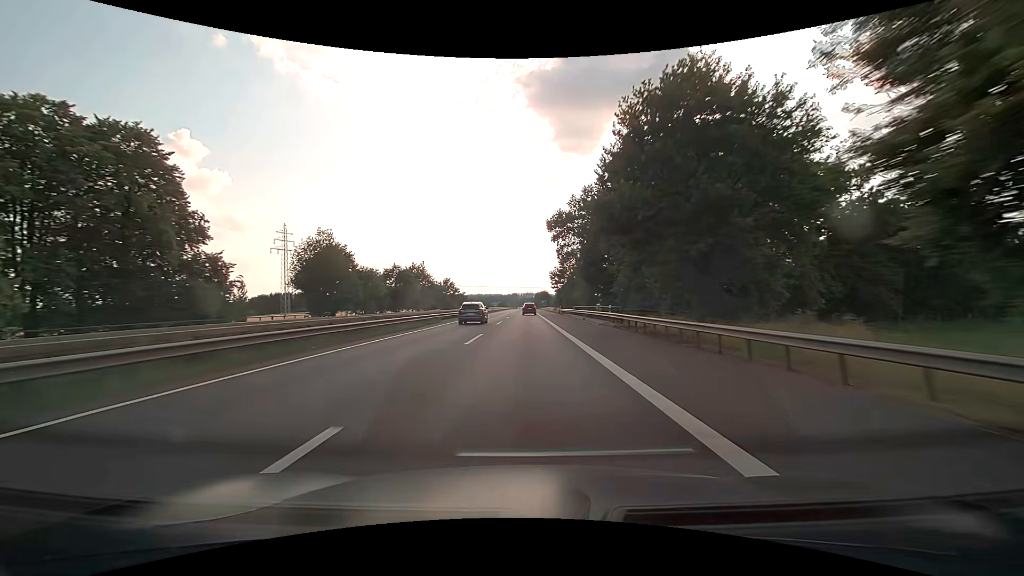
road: motorway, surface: asphalt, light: Day
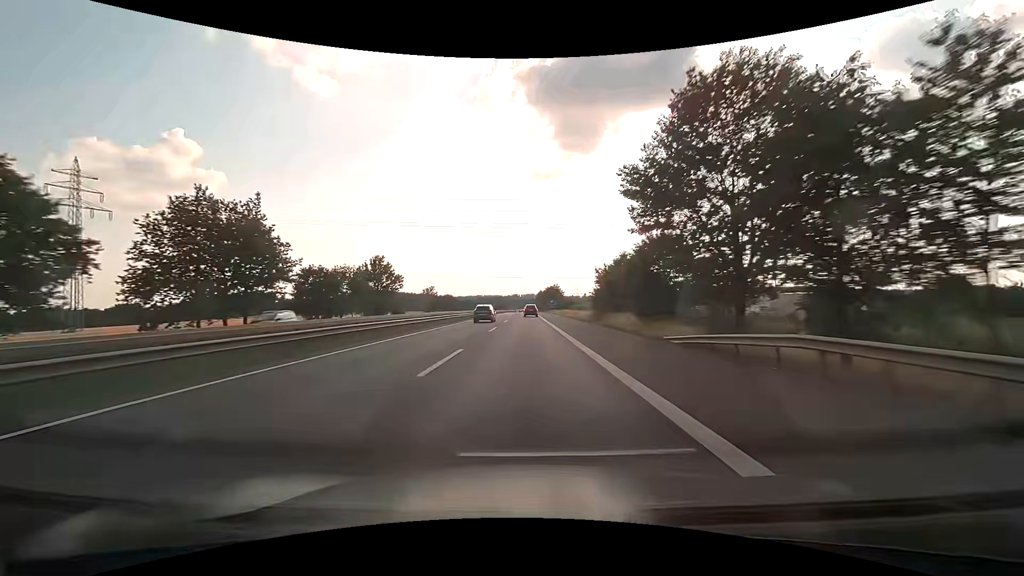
(+0.4, +79.0) m; 0°
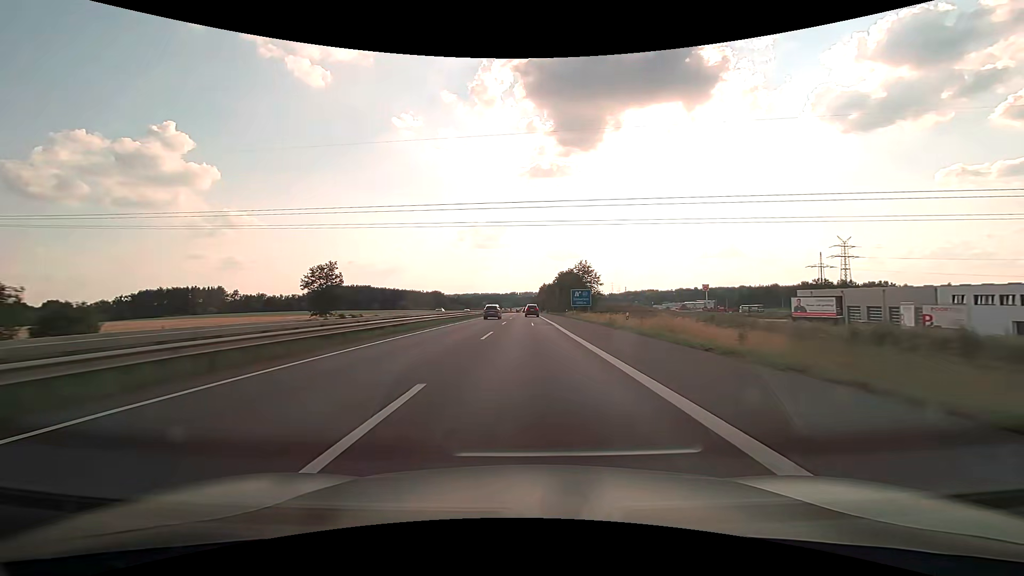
(-0.1, +78.7) m; 0°
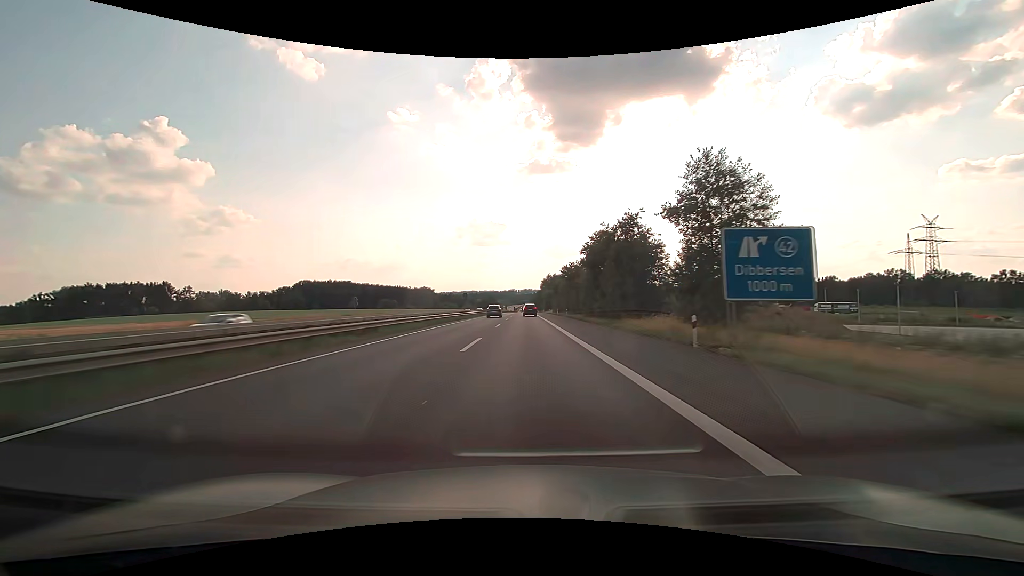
(+0.2, +58.8) m; 0°
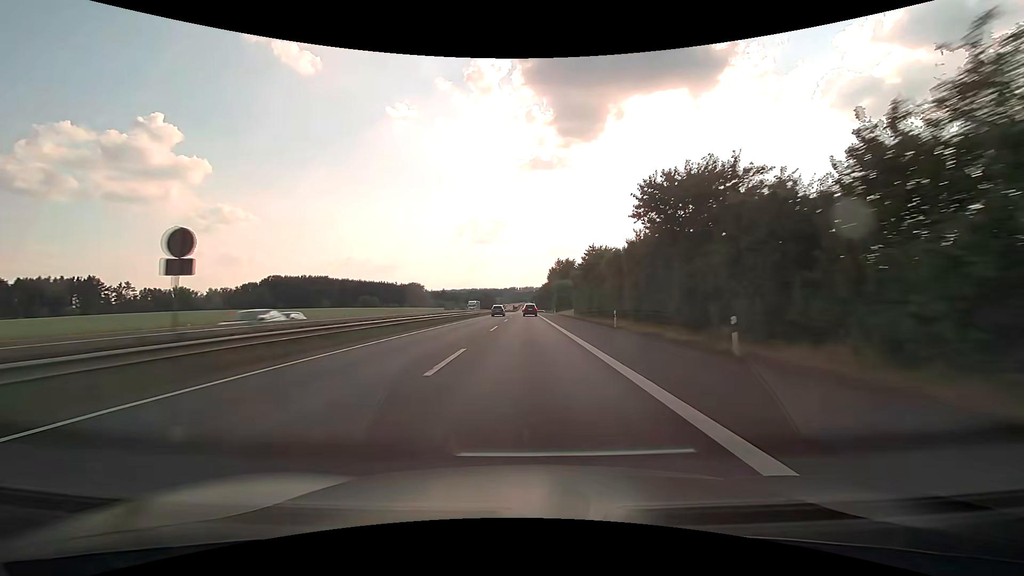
(-0.1, +58.7) m; 0°
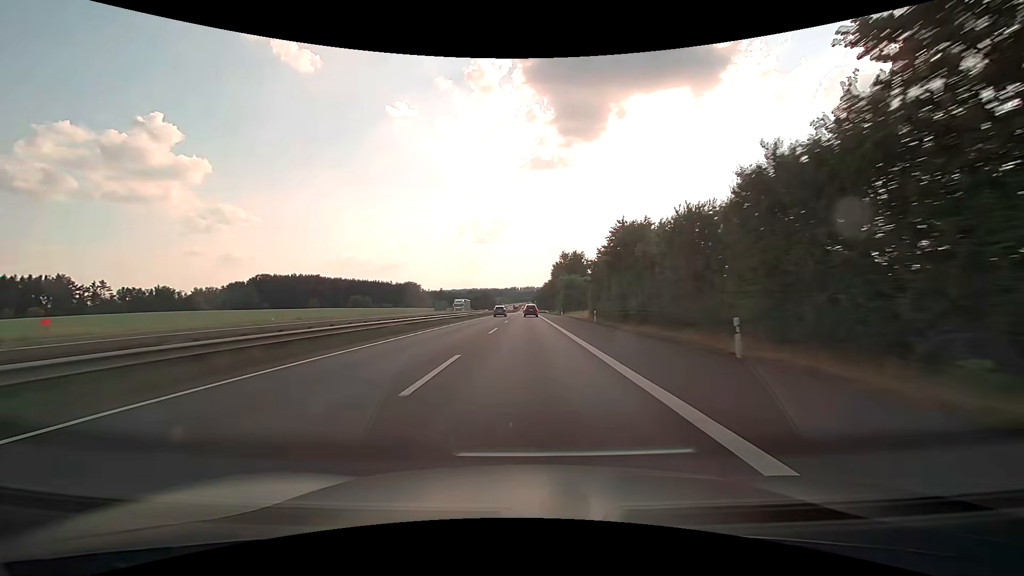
(0.0, +19.5) m; 0°
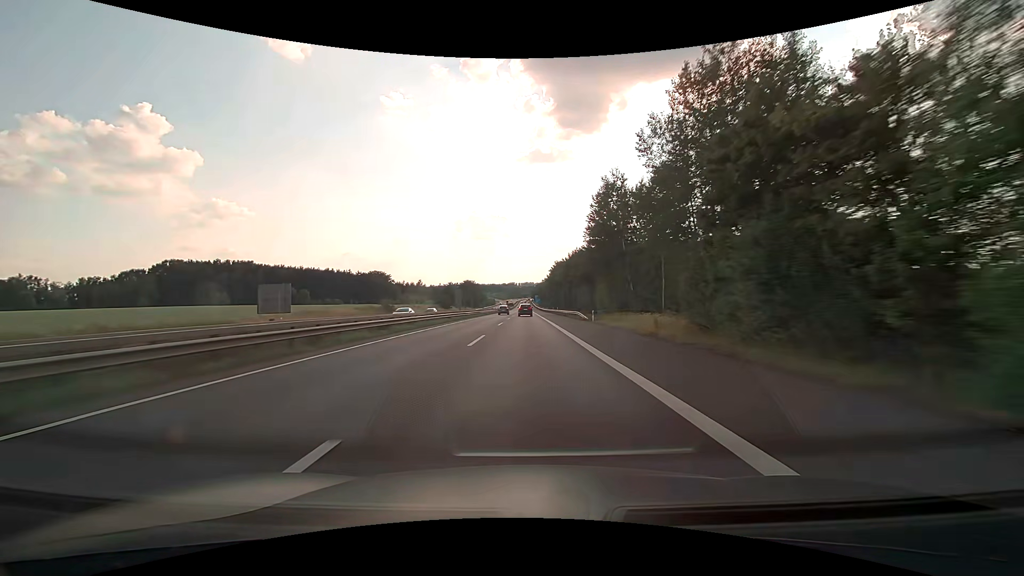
(+0.2, +97.4) m; 0°
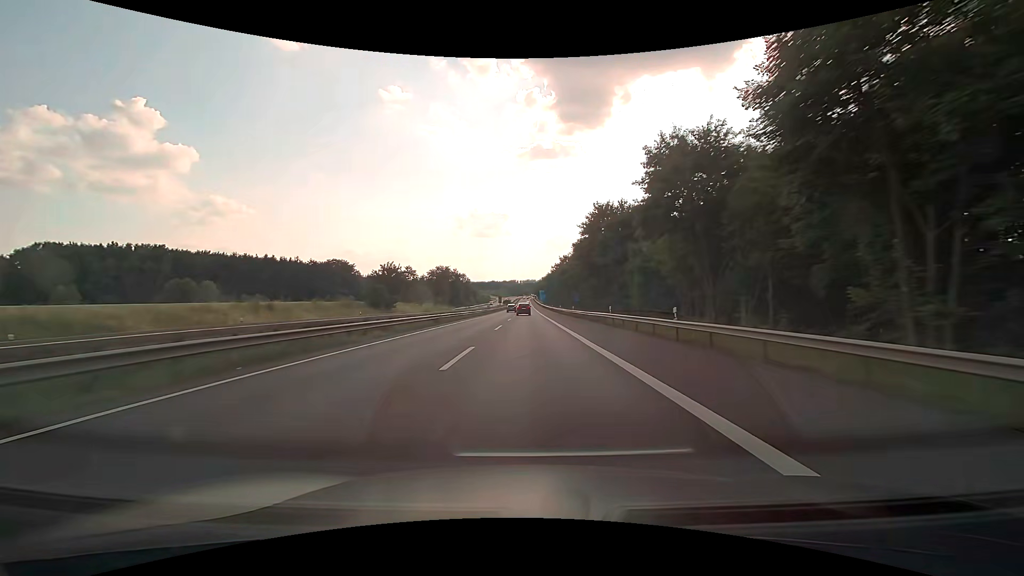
(-0.2, +77.7) m; 0°
(0, +10) (0, +20) (0, +30) (0, +40) (0, +50) (0, +60) (0, +70) (0, +80) (0, +90) (0, +100) m
